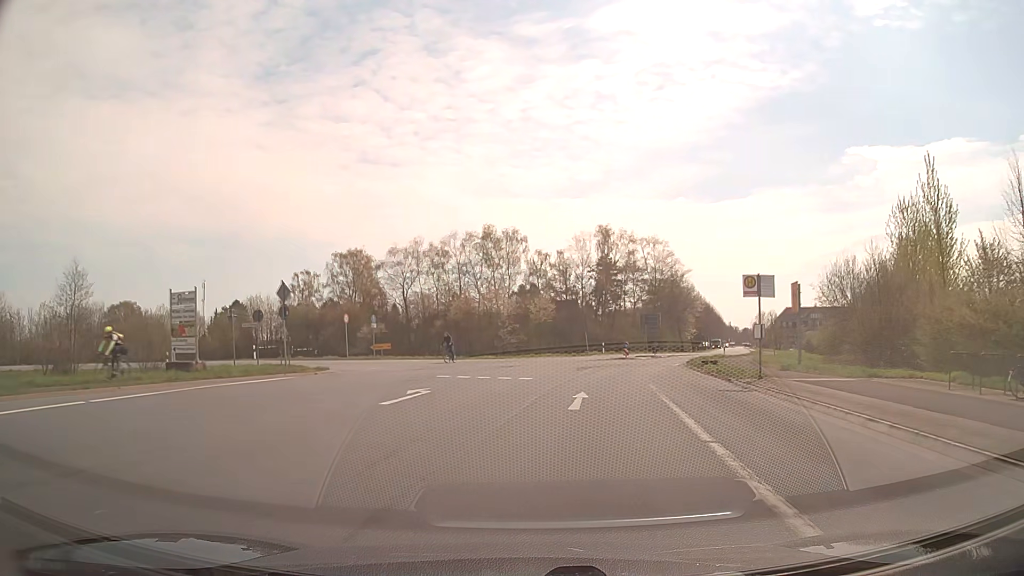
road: tertiary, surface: asphalt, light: Day
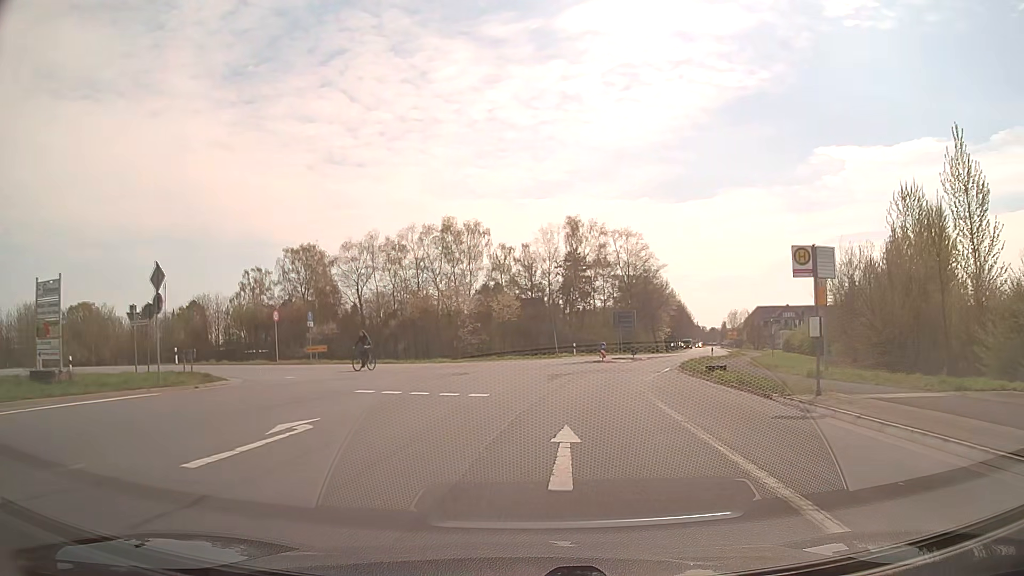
(+0.2, +7.1) m; +3°
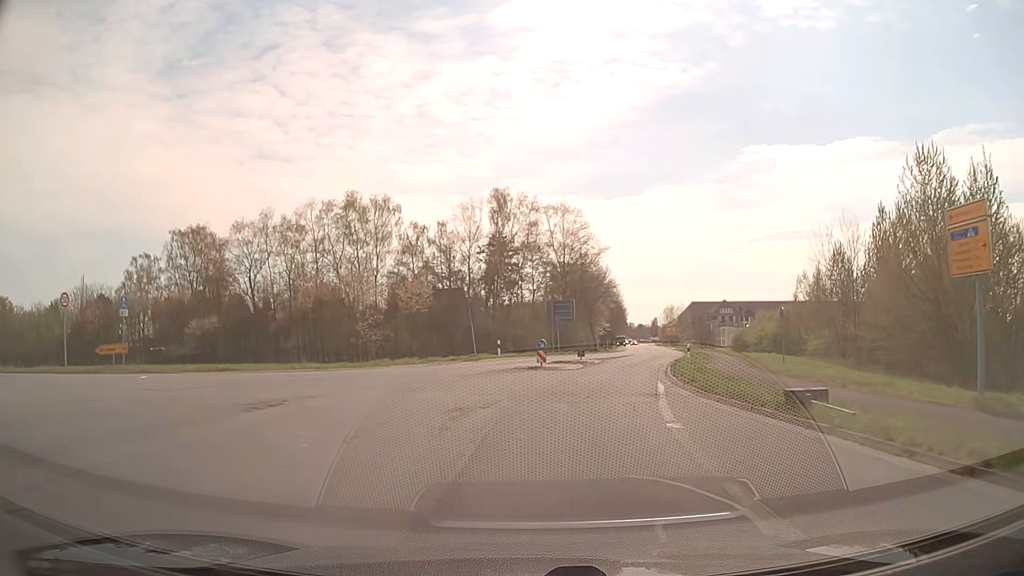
(+0.8, +14.4) m; +6°
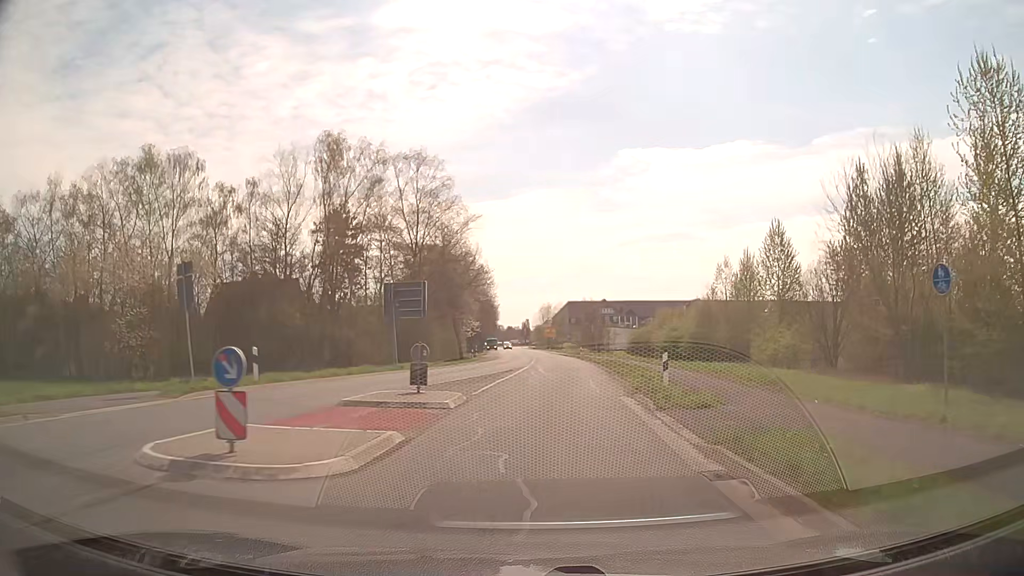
(+2.1, +21.6) m; +11°
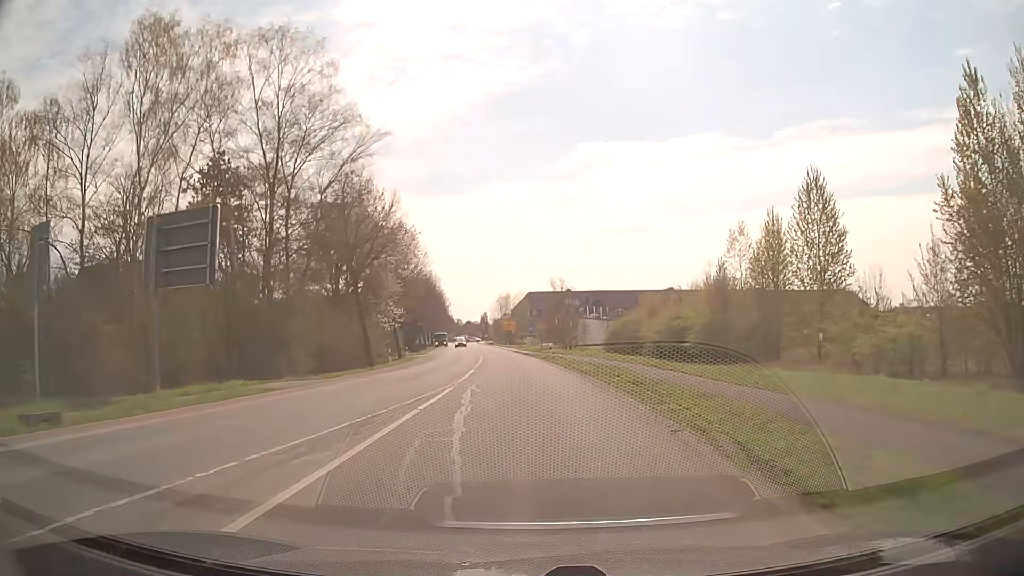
(+1.1, +22.0) m; +3°
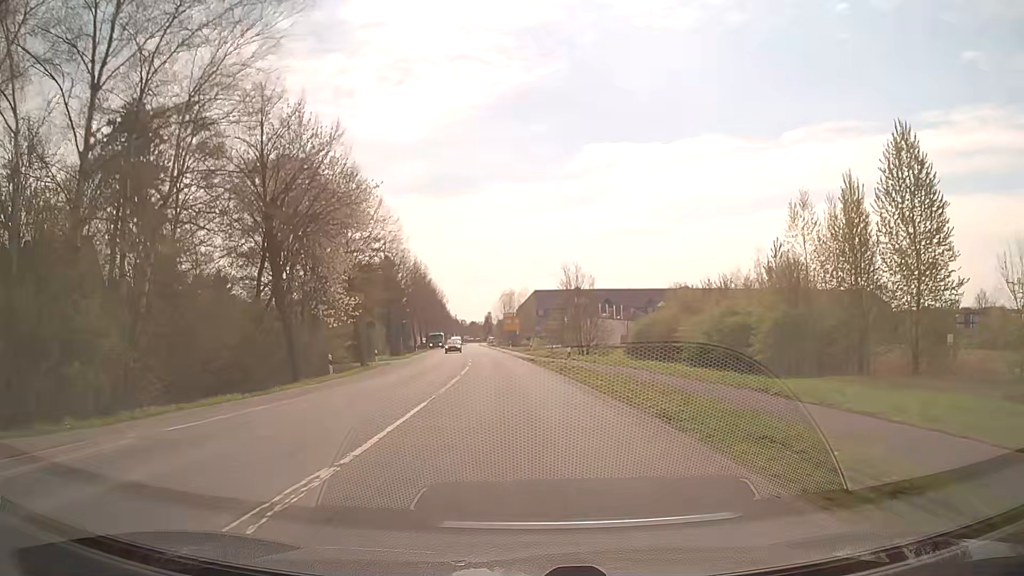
(0.0, +14.9) m; 0°
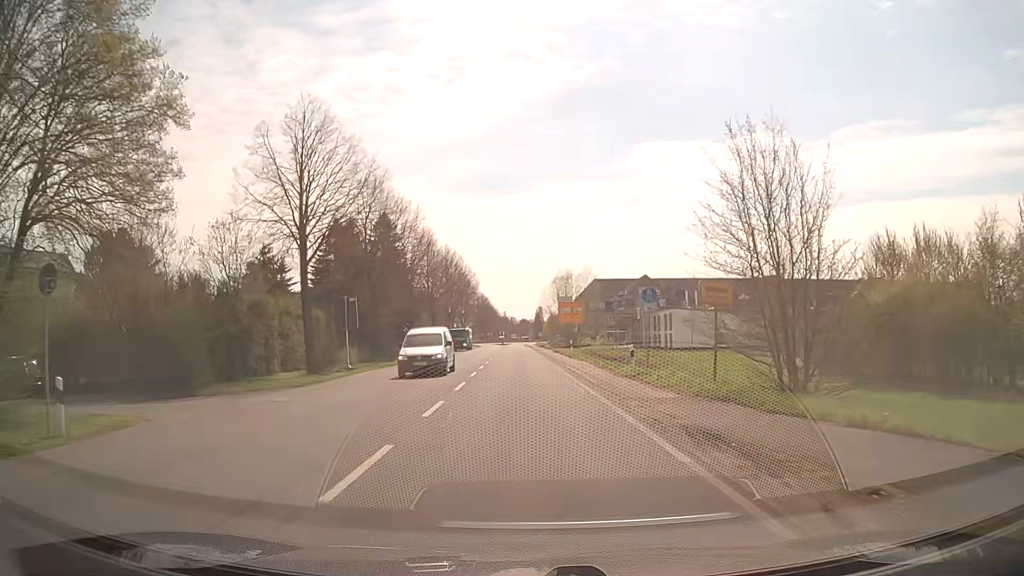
(-1.6, +37.7) m; -4°
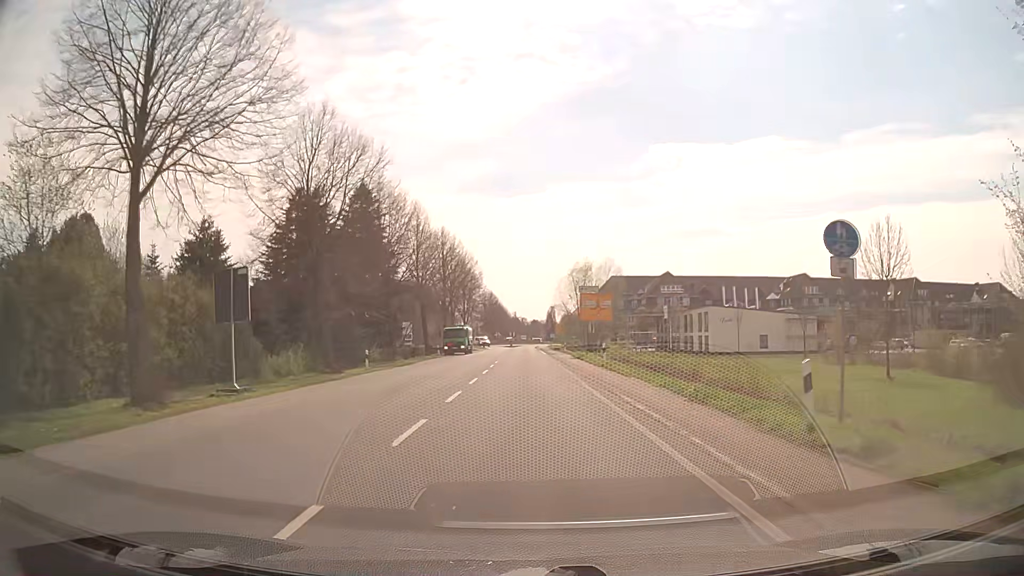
(-0.2, +15.0) m; -2°
